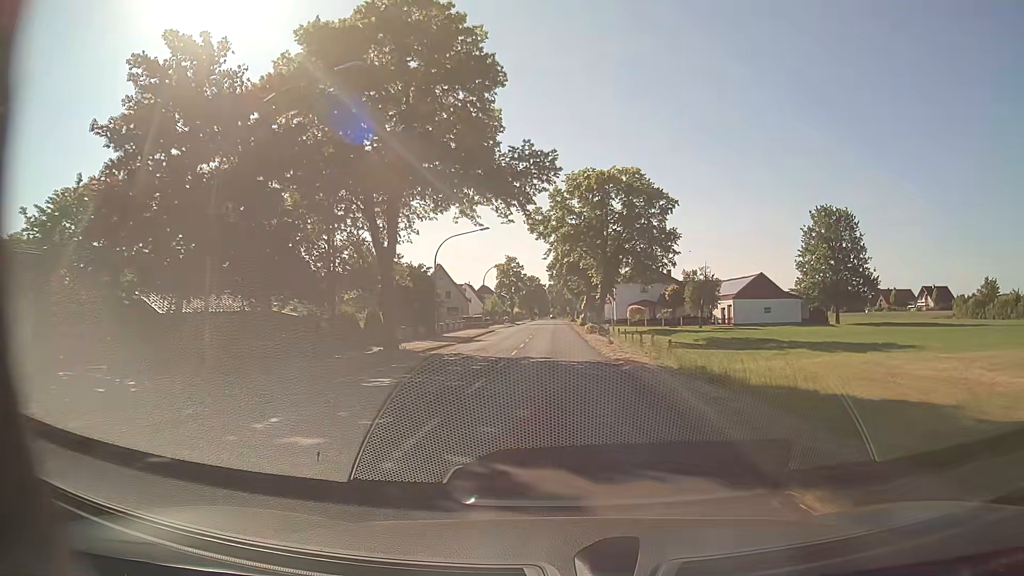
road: secondary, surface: asphalt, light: Day
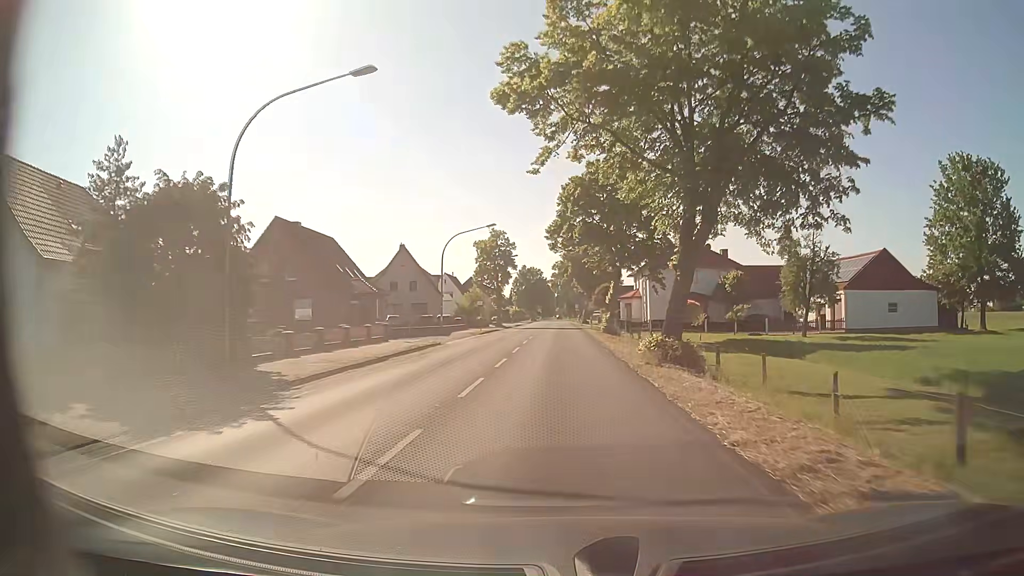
(0.0, +31.8) m; 0°
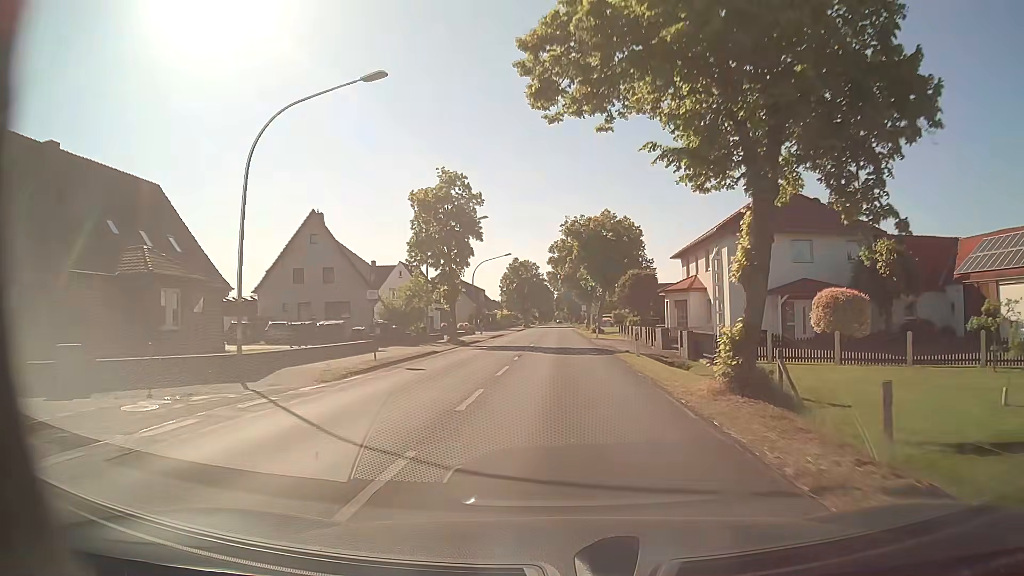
(-0.3, +31.6) m; -1°
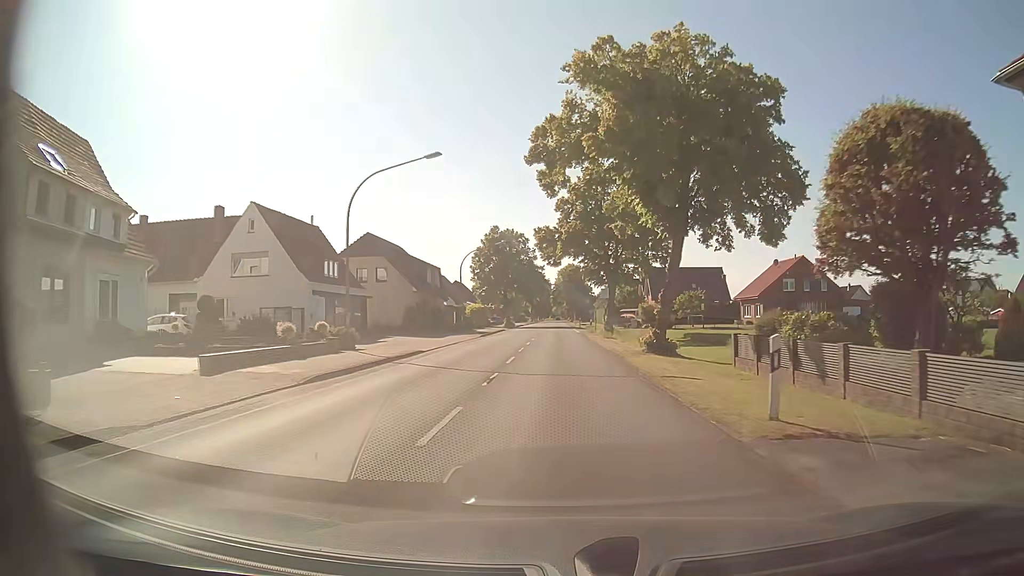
(+0.1, +39.6) m; 0°
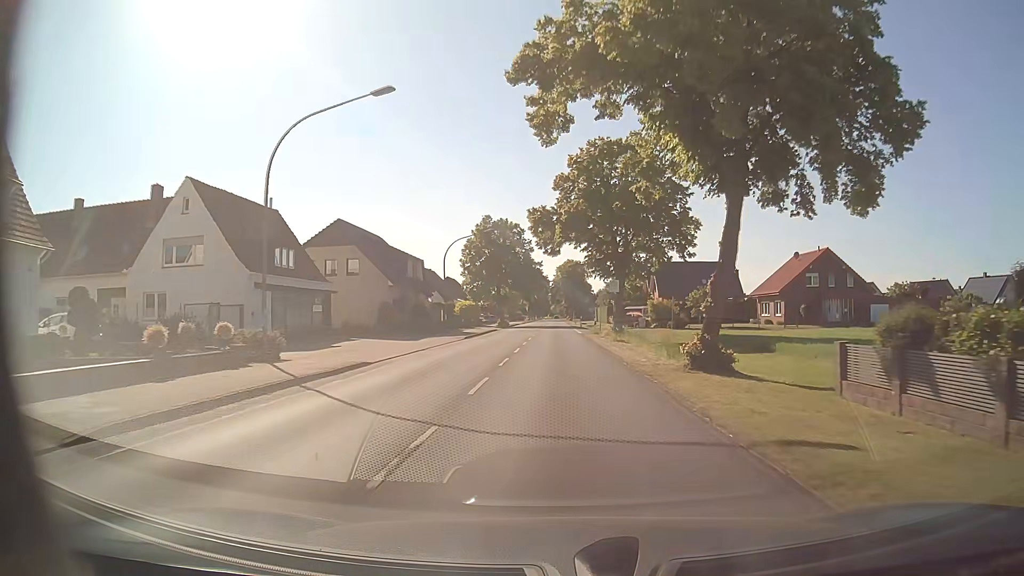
(0.0, +8.0) m; 0°
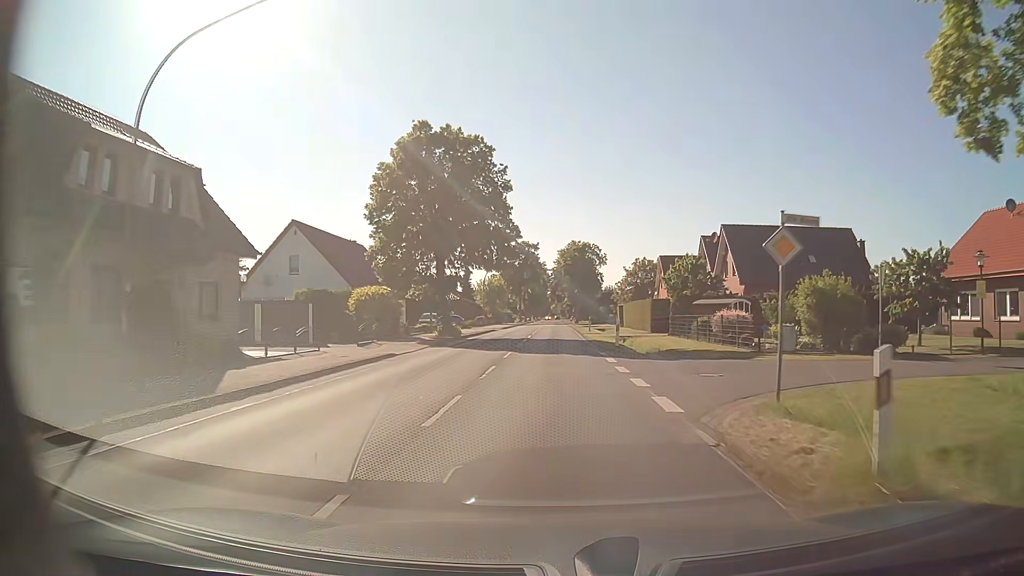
(0.0, +39.8) m; 0°
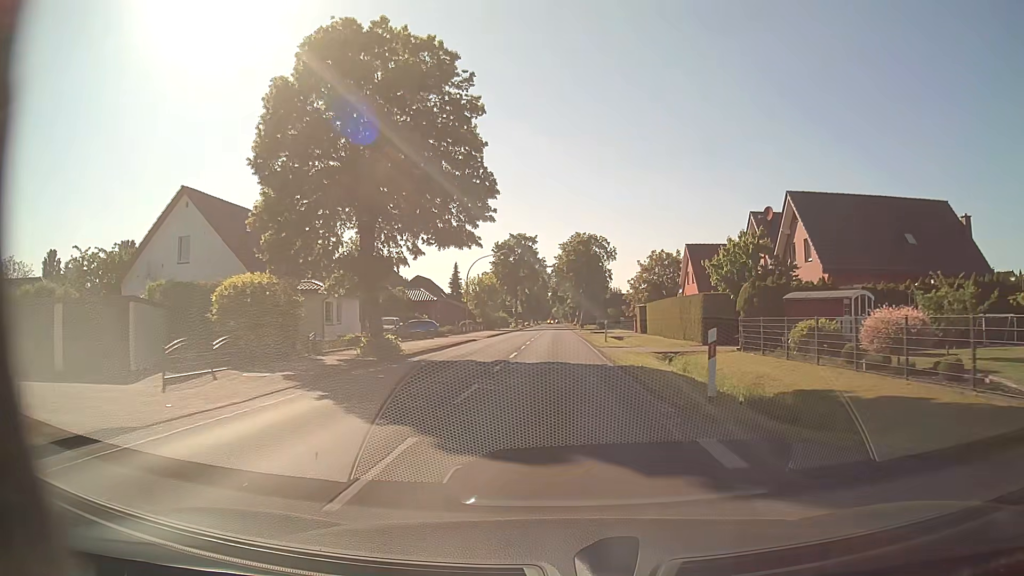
(0.0, +15.9) m; 0°
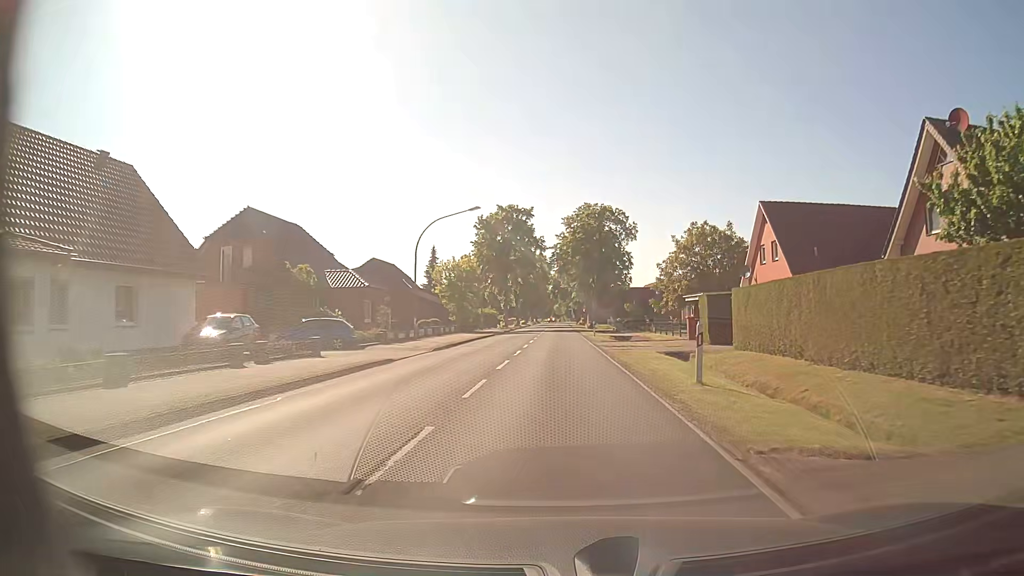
(0.0, +23.8) m; 0°
(0, +10) (0, +20) (0, +30) (0, +40) (0, +50) (0, +60) (0, +70) (0, +80) (0, +90) (0, +100) m
